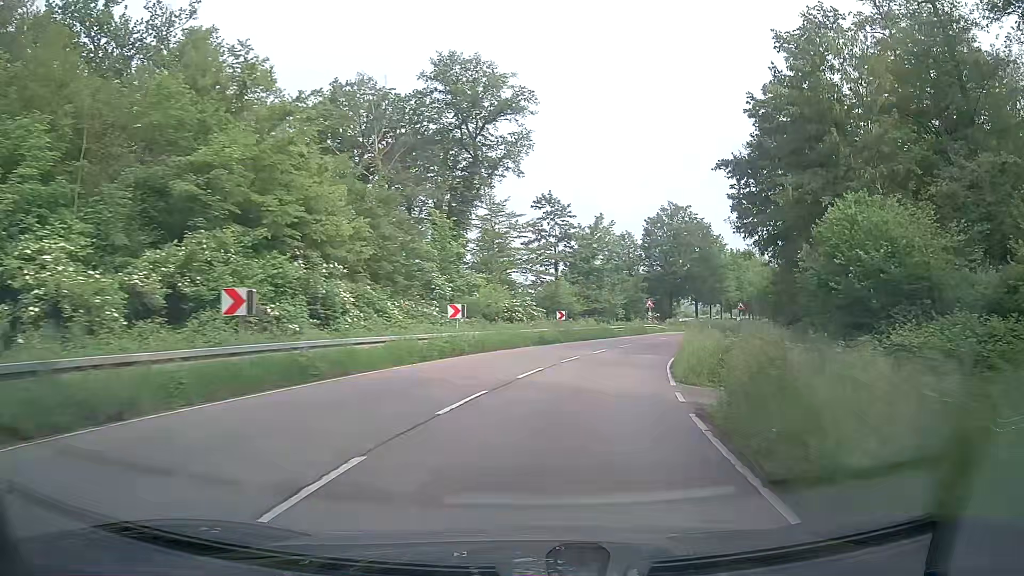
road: secondary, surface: asphalt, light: Day
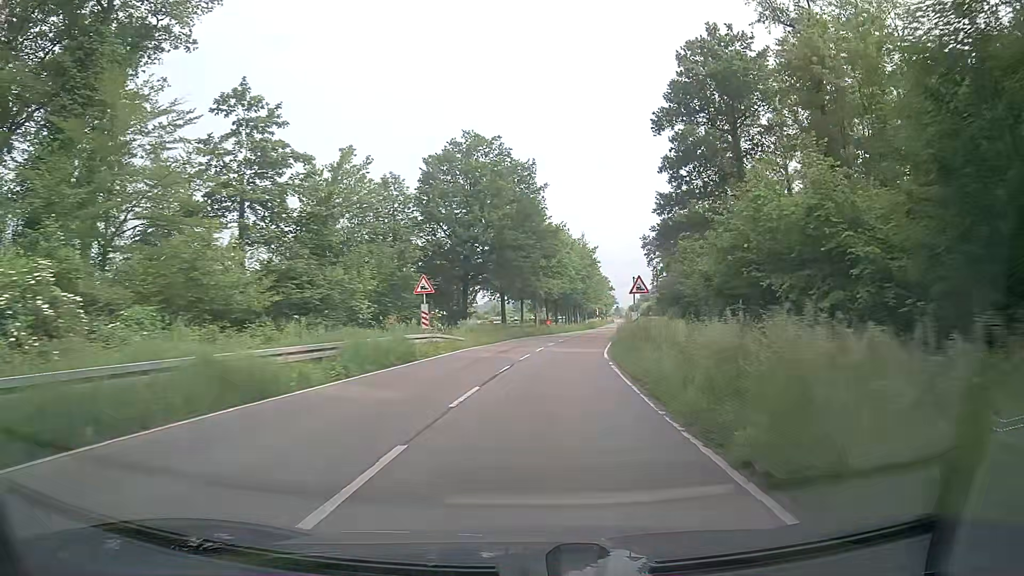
(+5.6, +35.1) m; +17°
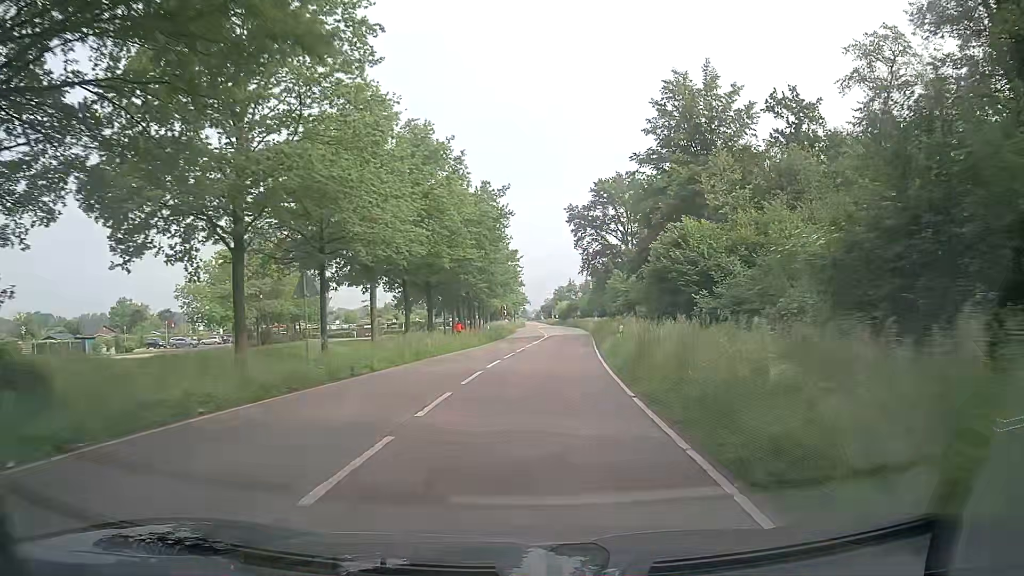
(+4.2, +45.4) m; +8°
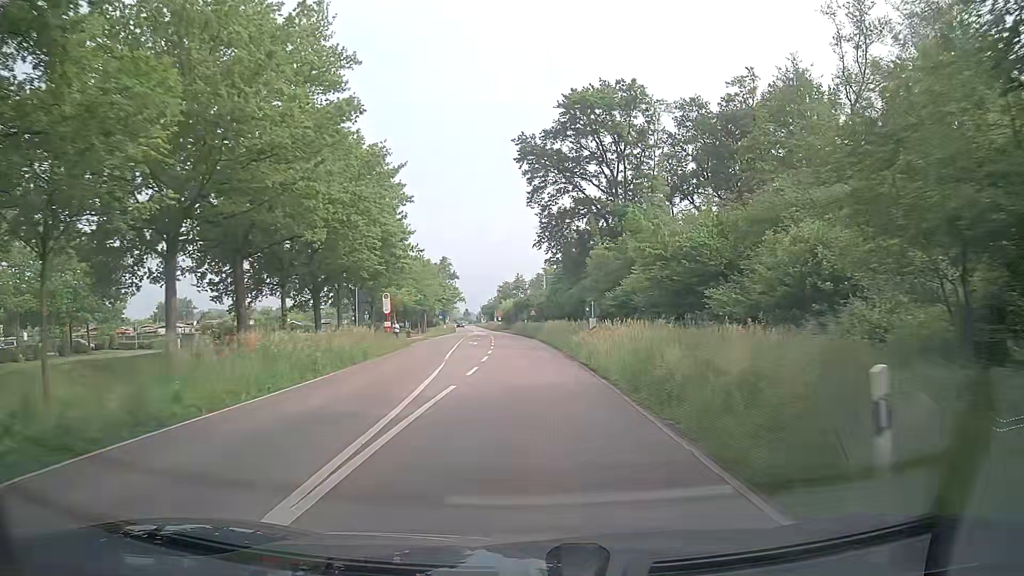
(+2.5, +46.1) m; +4°
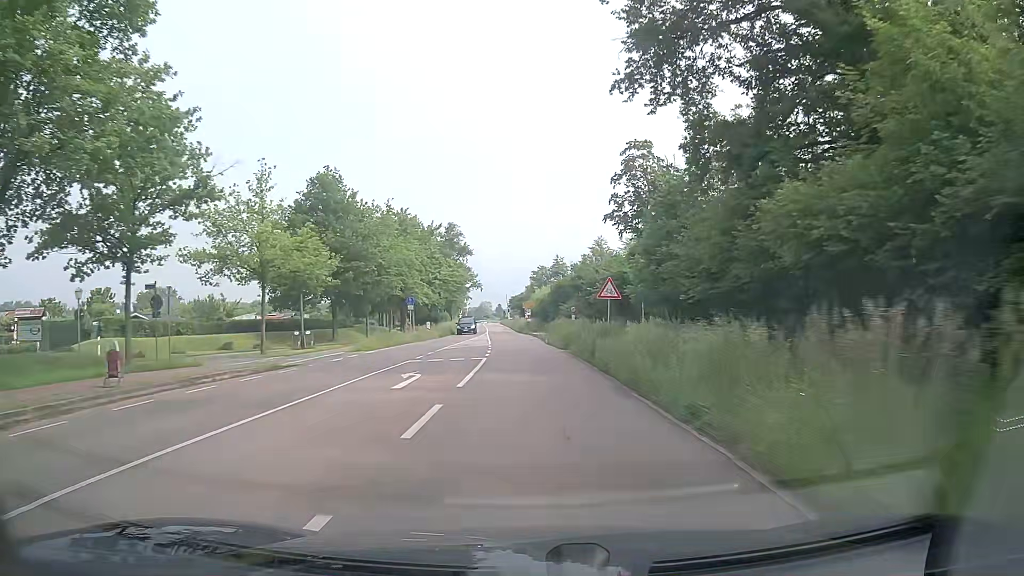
(-0.9, +46.4) m; -3°
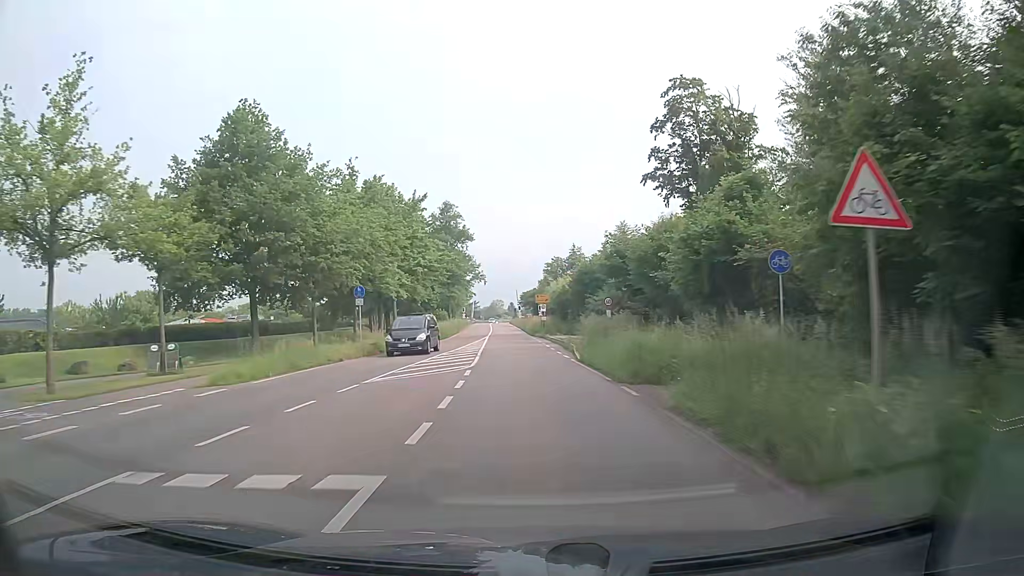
(-0.2, +18.1) m; -1°
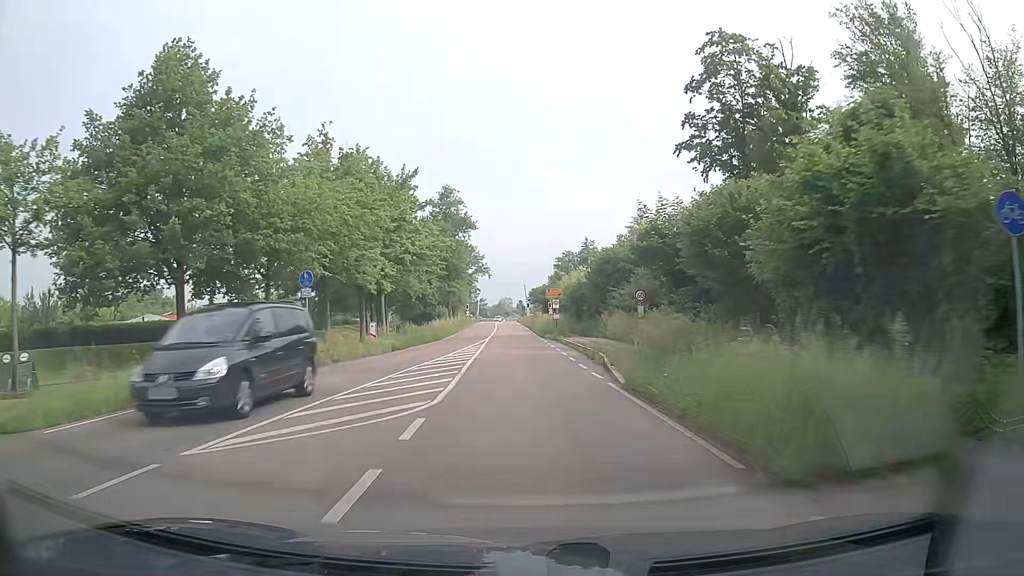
(0.0, +9.0) m; 0°
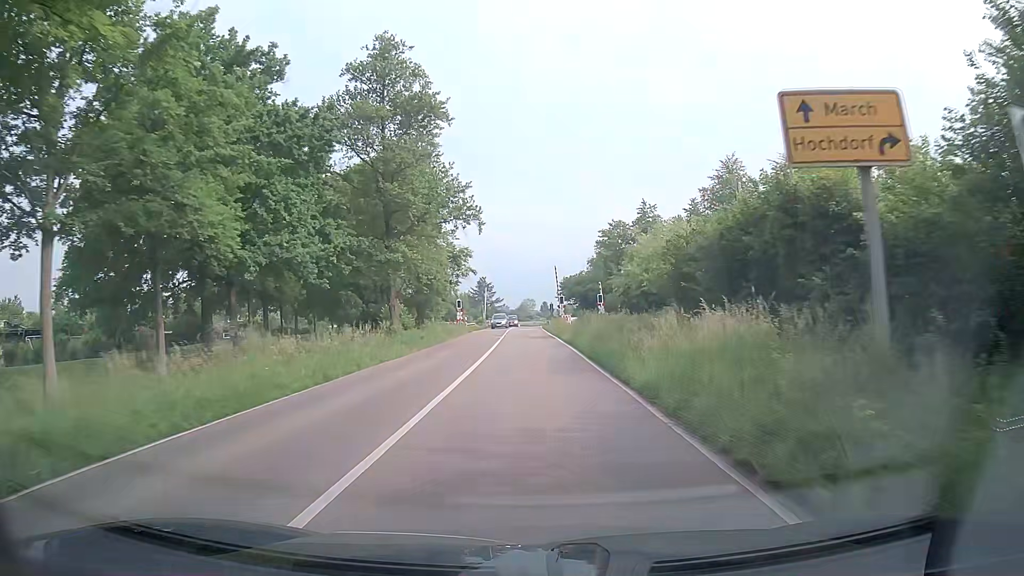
(-1.6, +42.5) m; -3°
(0, +10) (0, +20) (0, +30) (0, +40) (0, +50) (0, +60) (0, +70) (0, +80) (0, +90) (+1, +100) m
